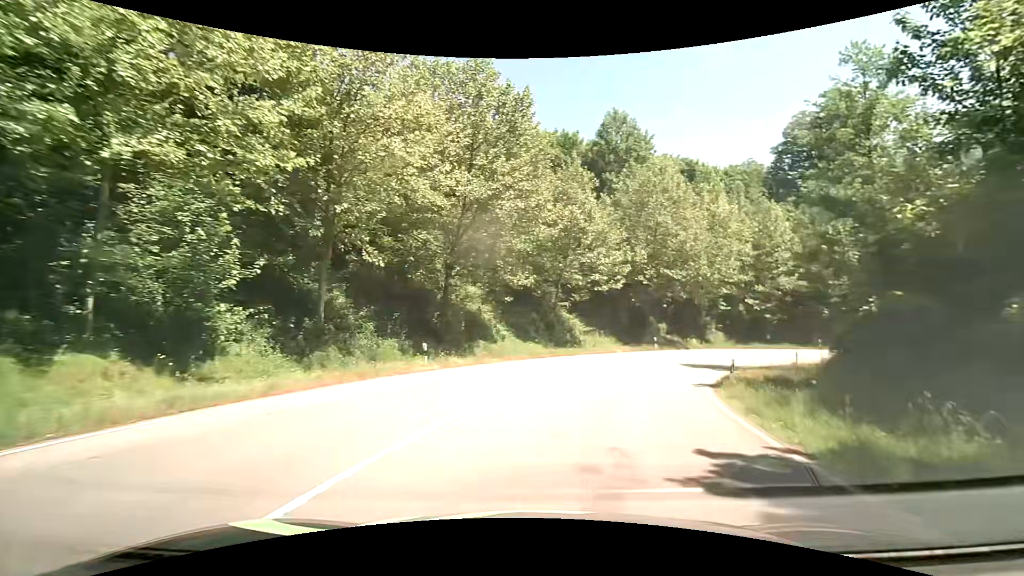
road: primary_link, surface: asphalt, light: Day
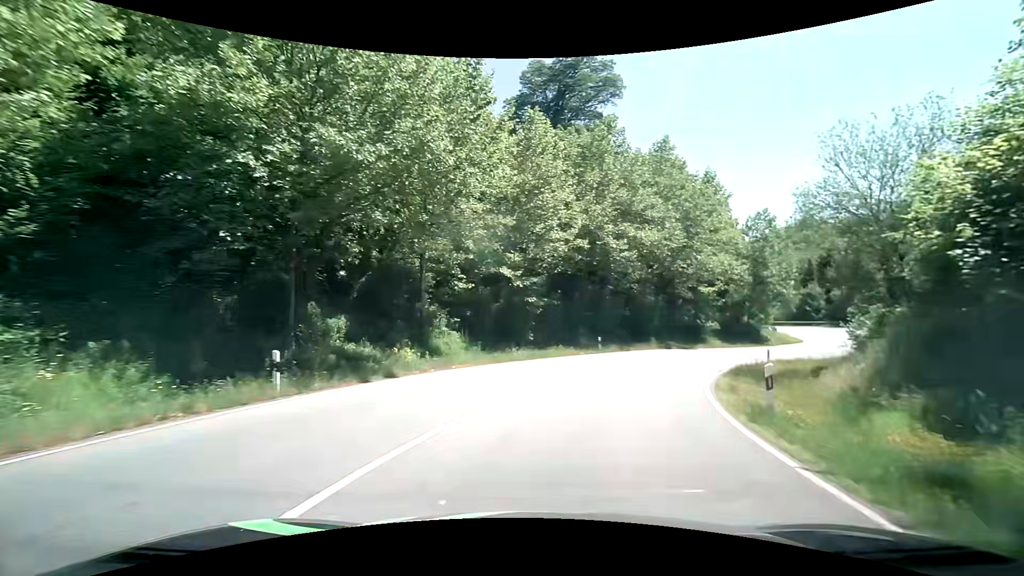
(+8.1, +28.6) m; +32°
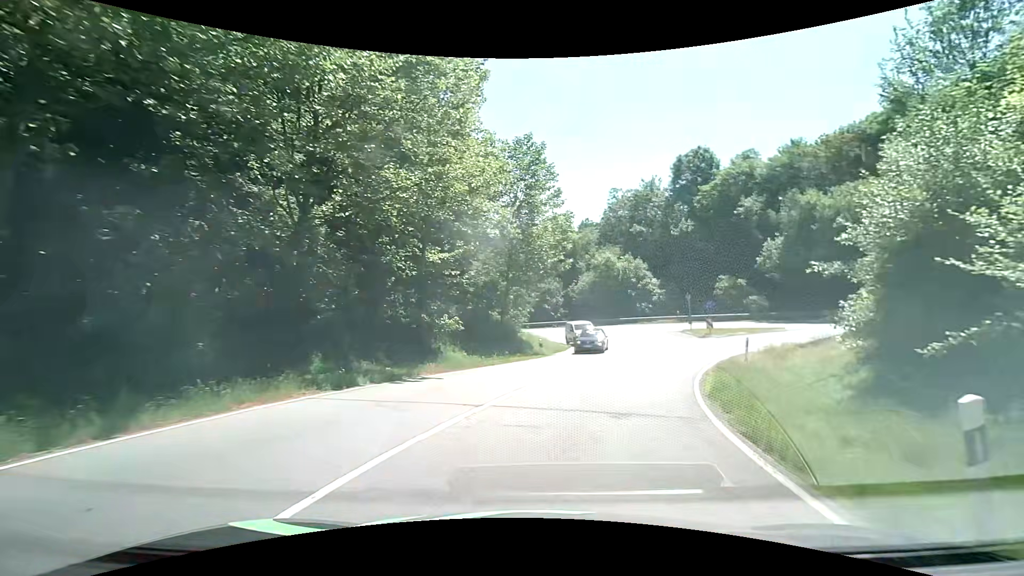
(+7.4, +26.8) m; +31°
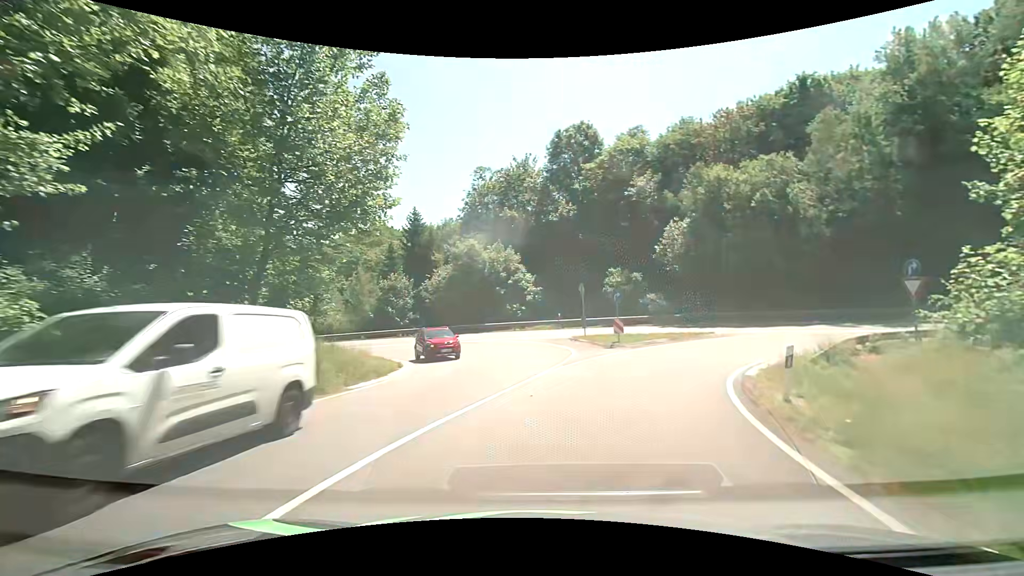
(+2.1, +15.5) m; +15°
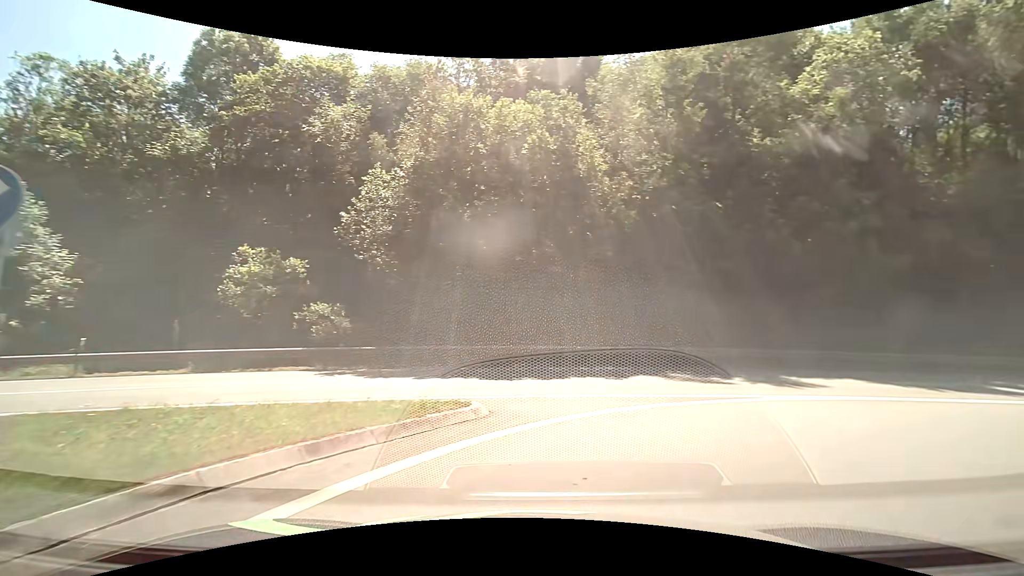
(+4.9, +20.0) m; +34°
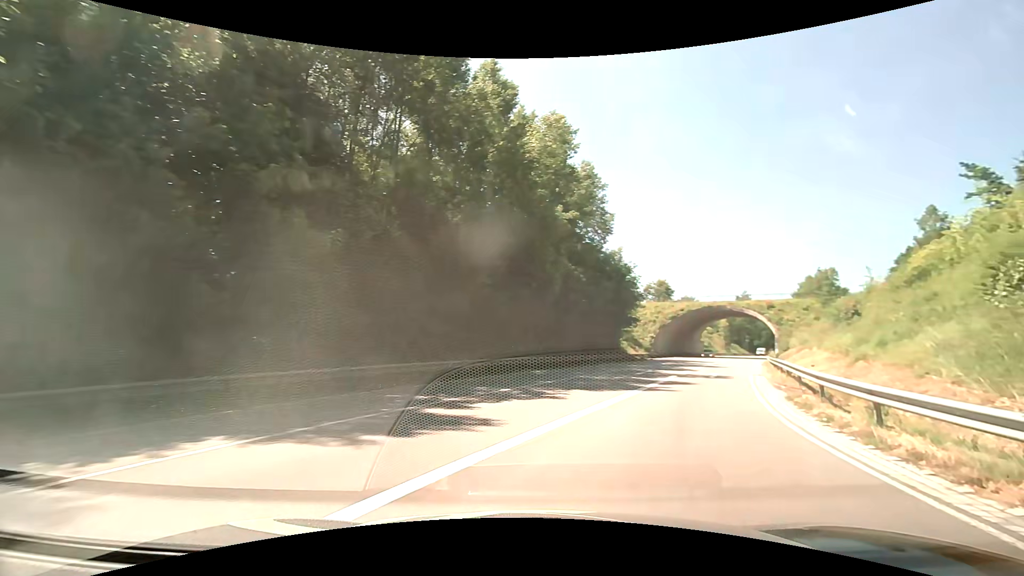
(+4.8, +9.8) m; +57°
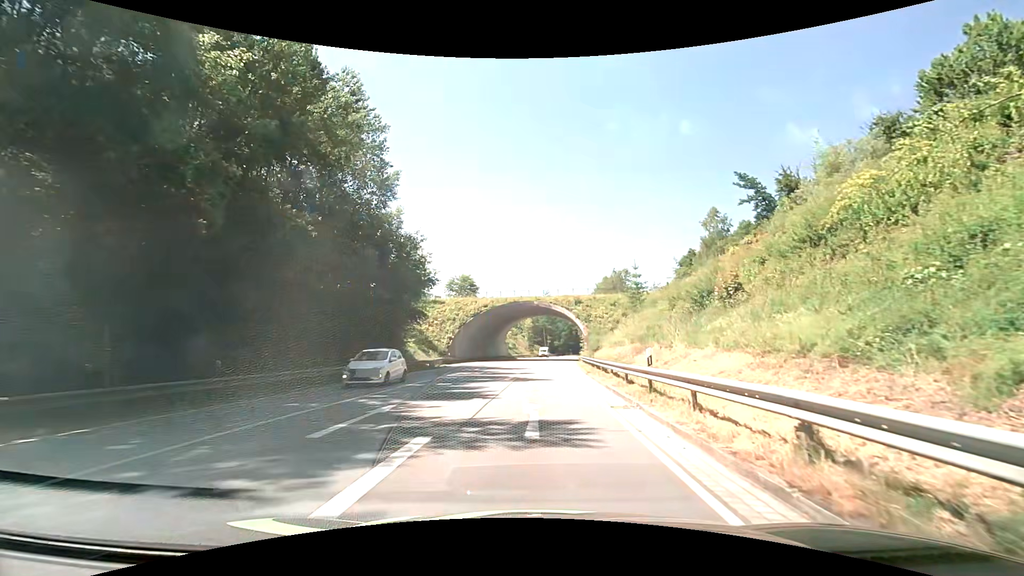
(+5.1, +16.9) m; +22°
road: primary
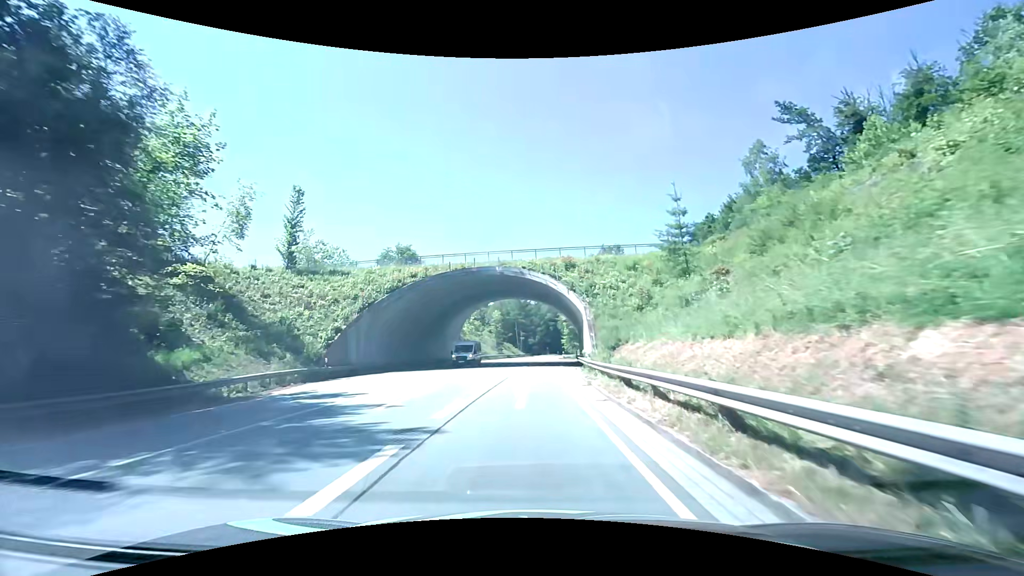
(+1.2, +31.3) m; +3°
